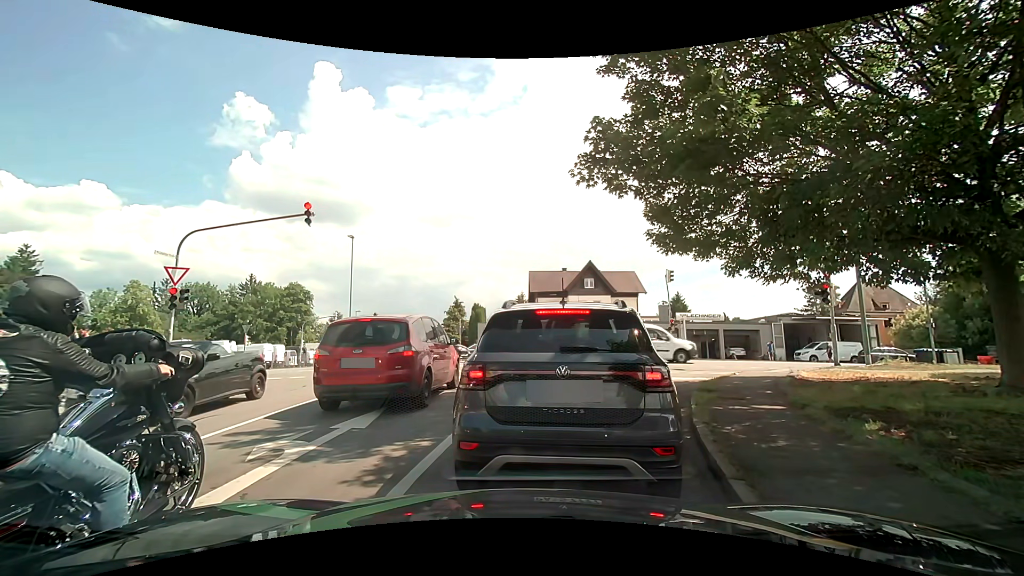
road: residential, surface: asphalt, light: Day
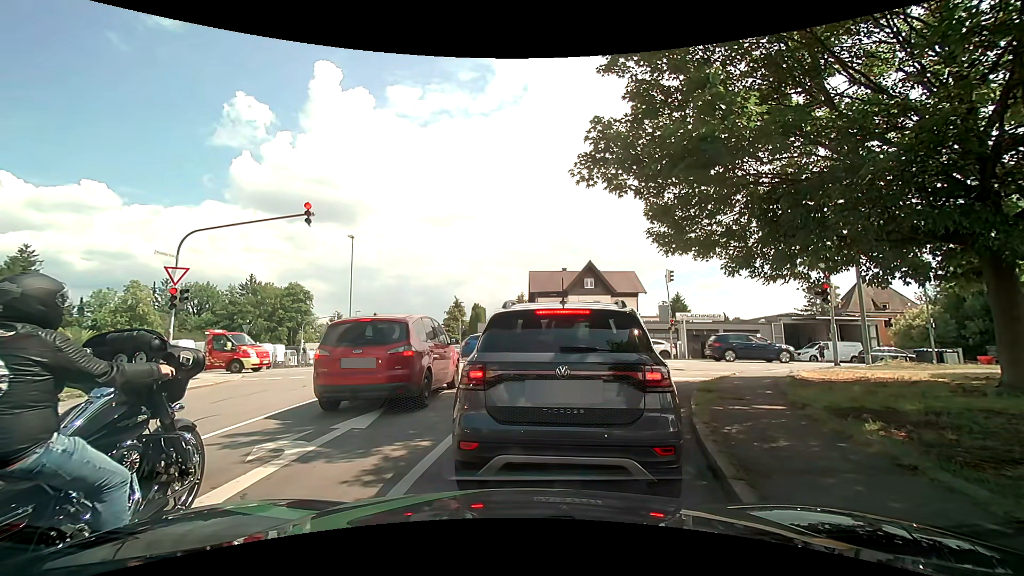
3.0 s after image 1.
(0.0, 0.0) m; 0°
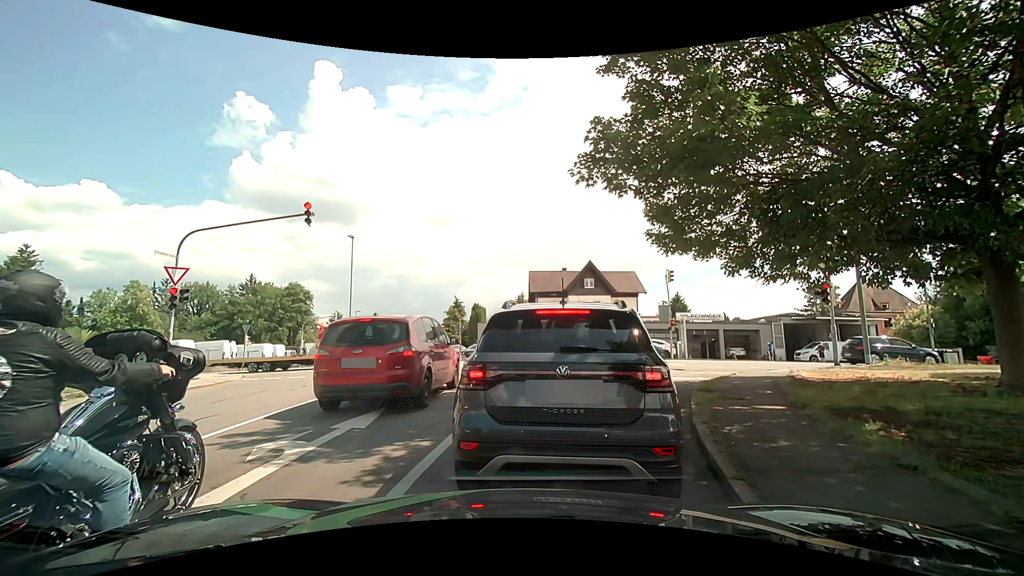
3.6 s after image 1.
(0.0, 0.0) m; 0°
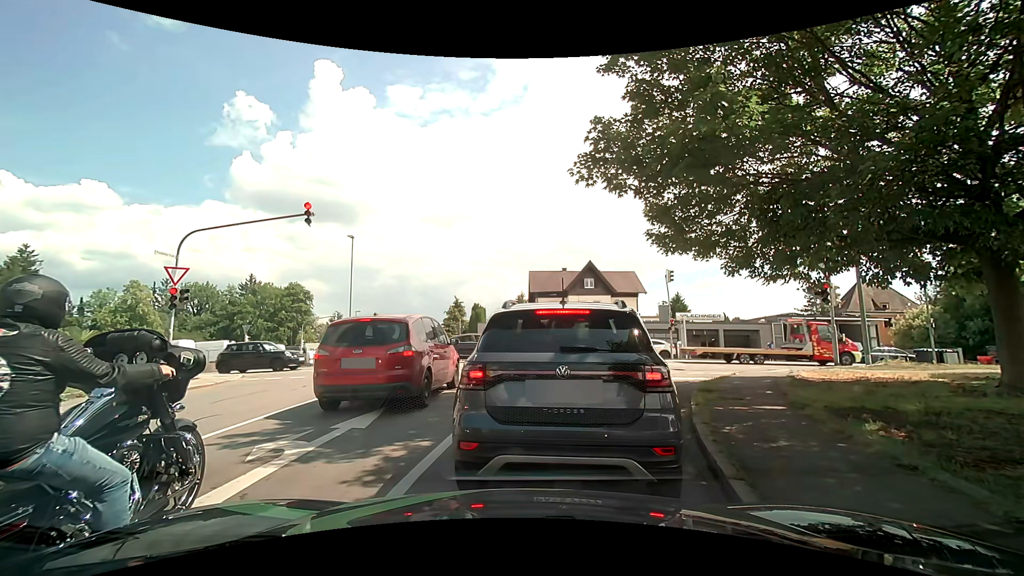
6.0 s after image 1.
(0.0, 0.0) m; 0°
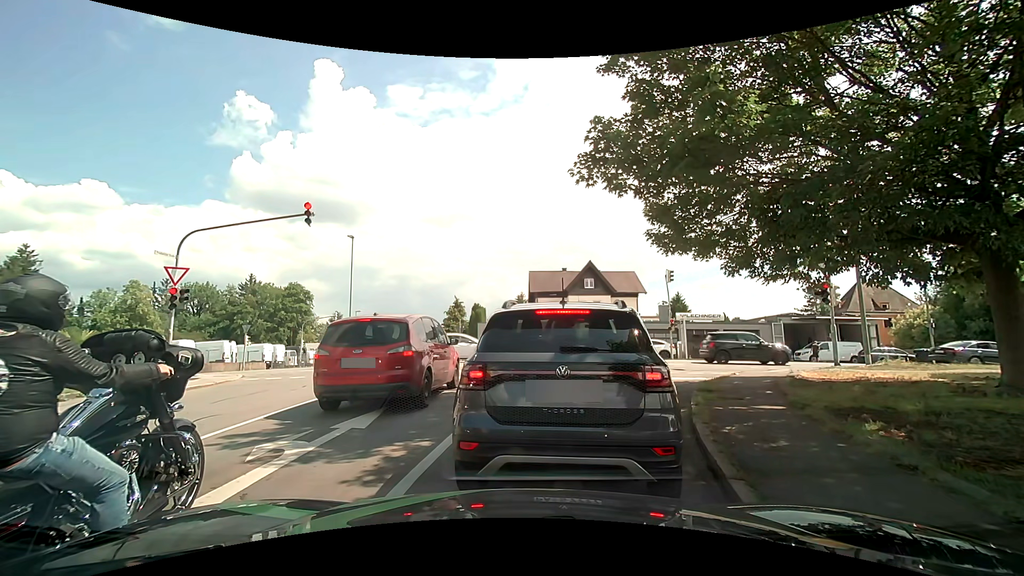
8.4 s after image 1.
(0.0, 0.0) m; 0°
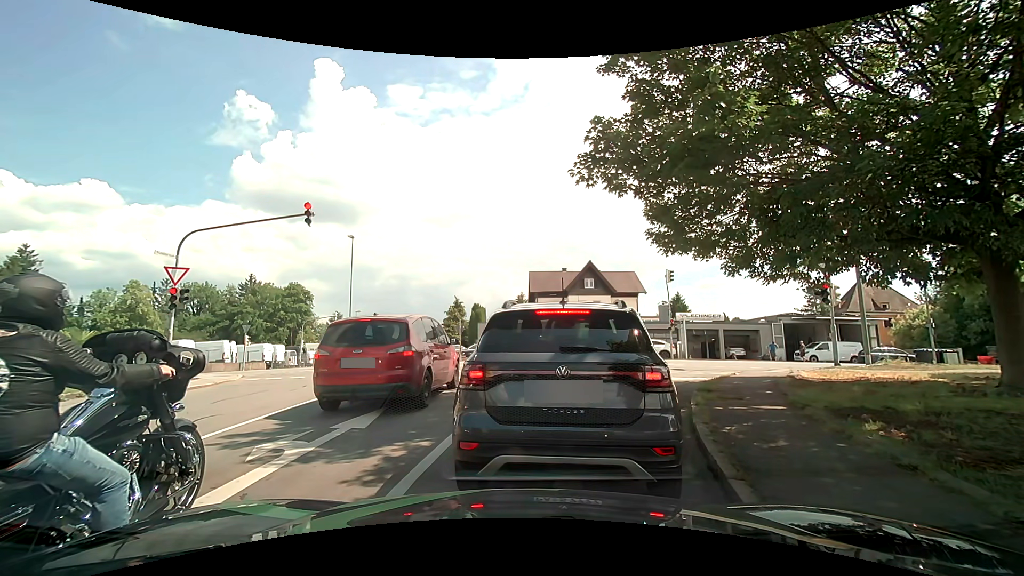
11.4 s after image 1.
(0.0, 0.0) m; 0°
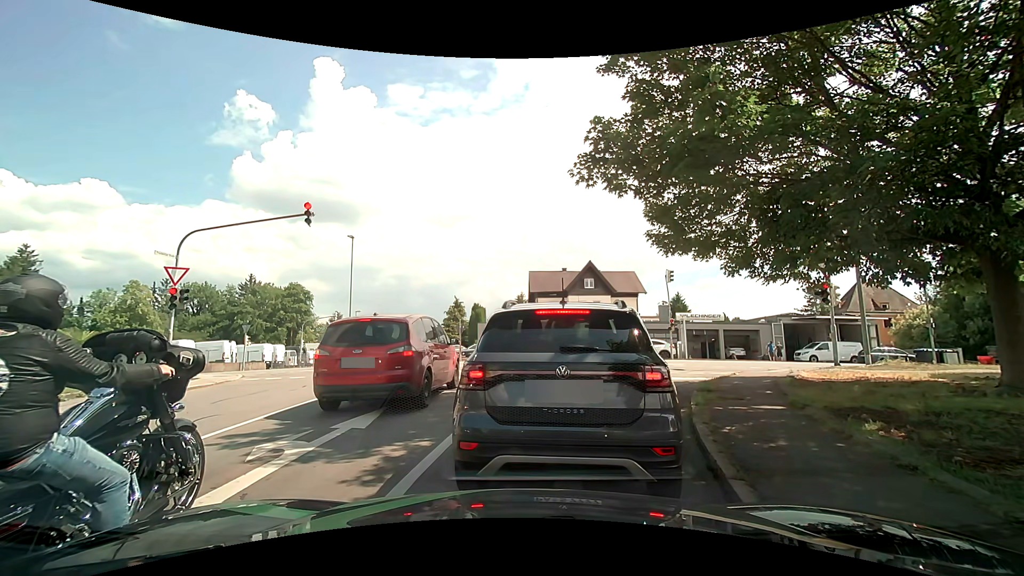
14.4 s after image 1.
(0.0, 0.0) m; 0°
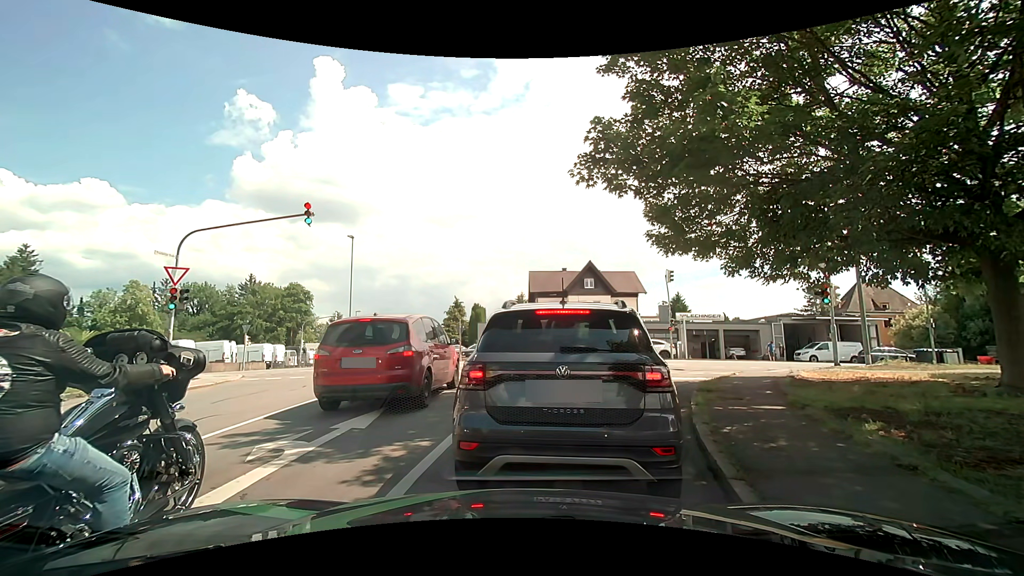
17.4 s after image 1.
(0.0, 0.0) m; 0°
(+1, +10) (+5, +19) (+13, +24) (+23, +24) (+33, +24) (+43, +23) (+53, +22) (+63, +21) (+73, +20) (+83, +20) m
